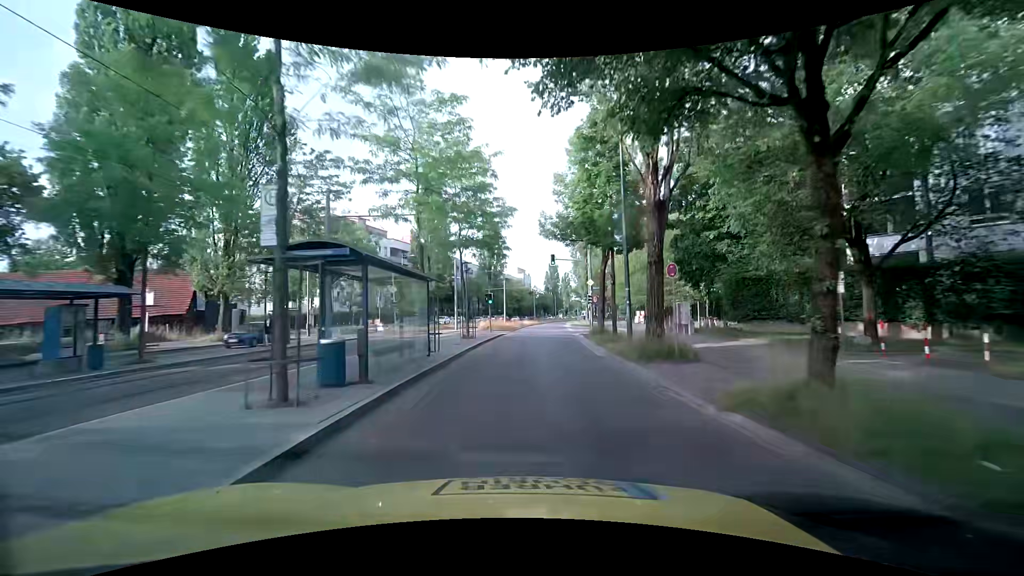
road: secondary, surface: asphalt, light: Day
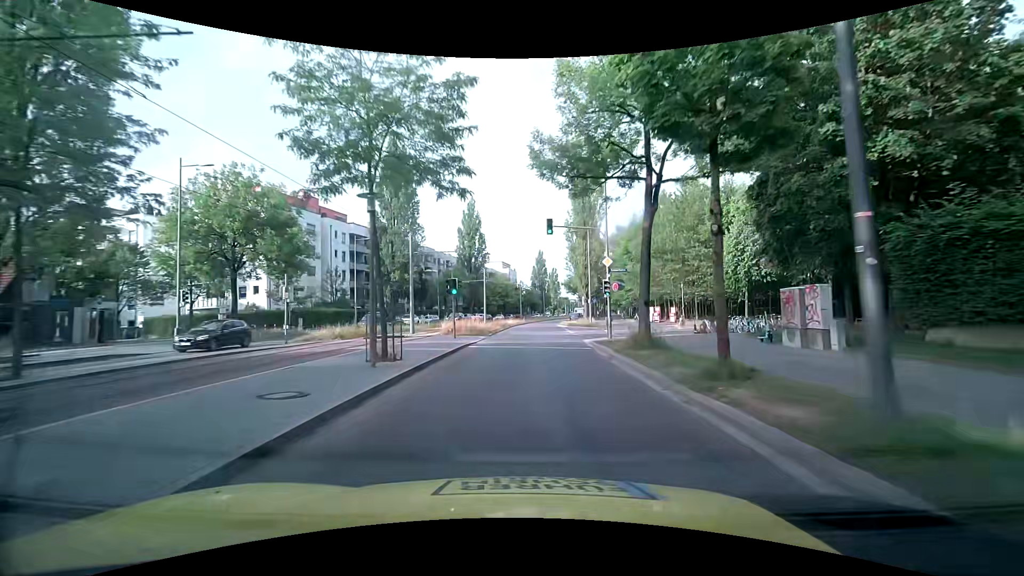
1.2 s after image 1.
(+0.4, +14.1) m; +2°
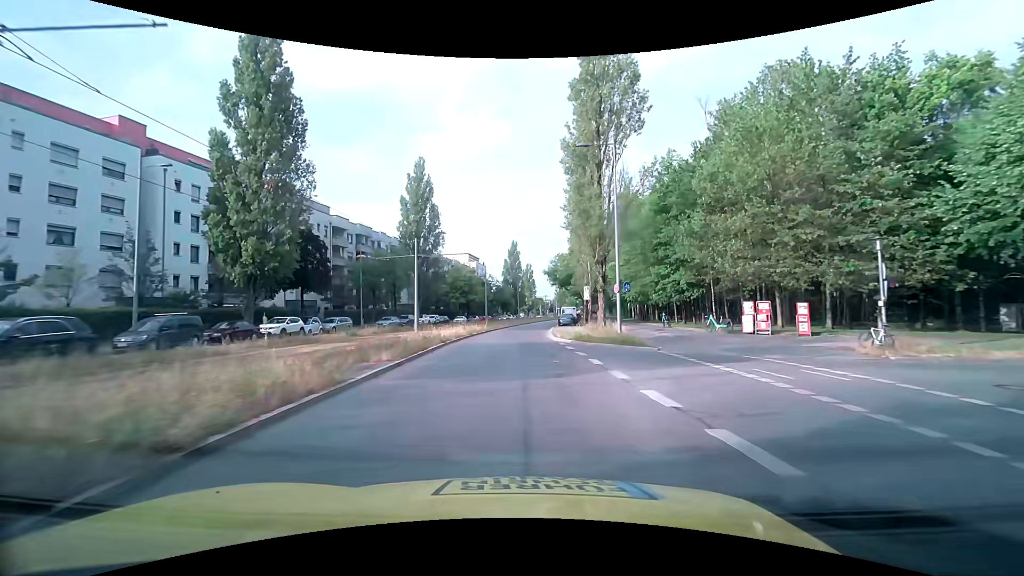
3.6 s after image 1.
(+0.8, +28.4) m; +3°
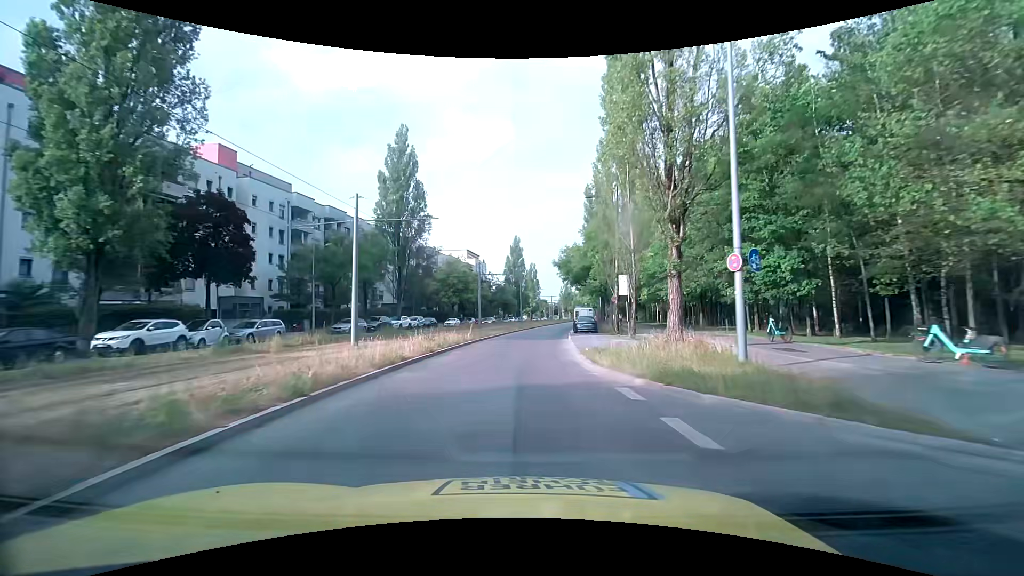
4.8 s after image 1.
(+0.1, +14.2) m; 0°
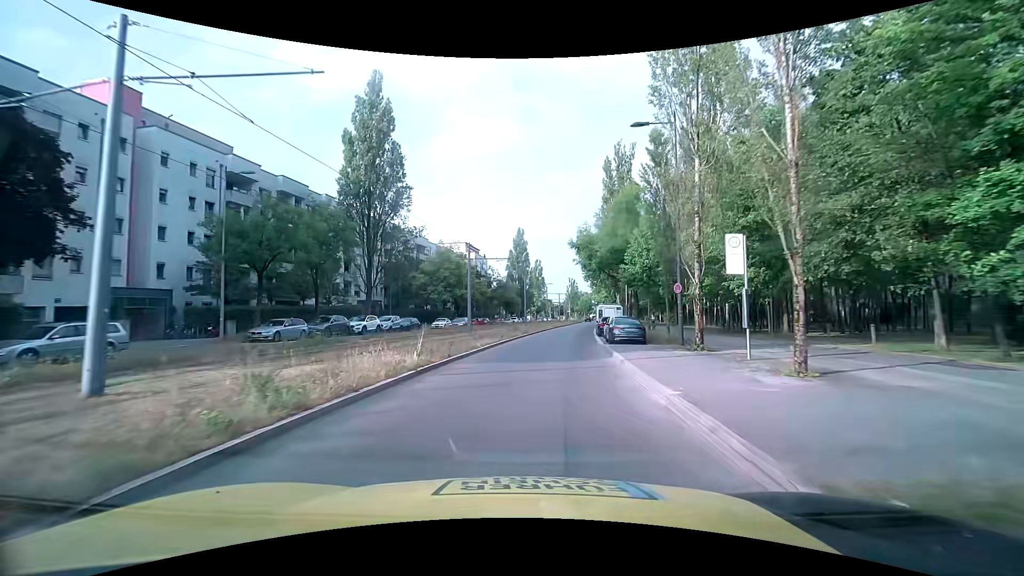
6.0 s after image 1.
(-0.2, +14.1) m; -1°
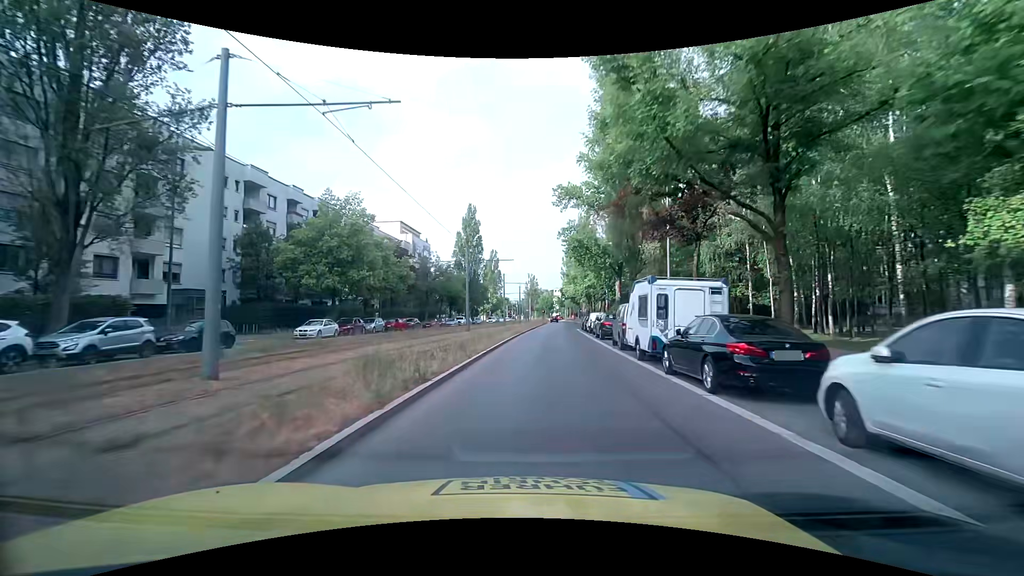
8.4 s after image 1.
(+1.0, +28.1) m; +5°
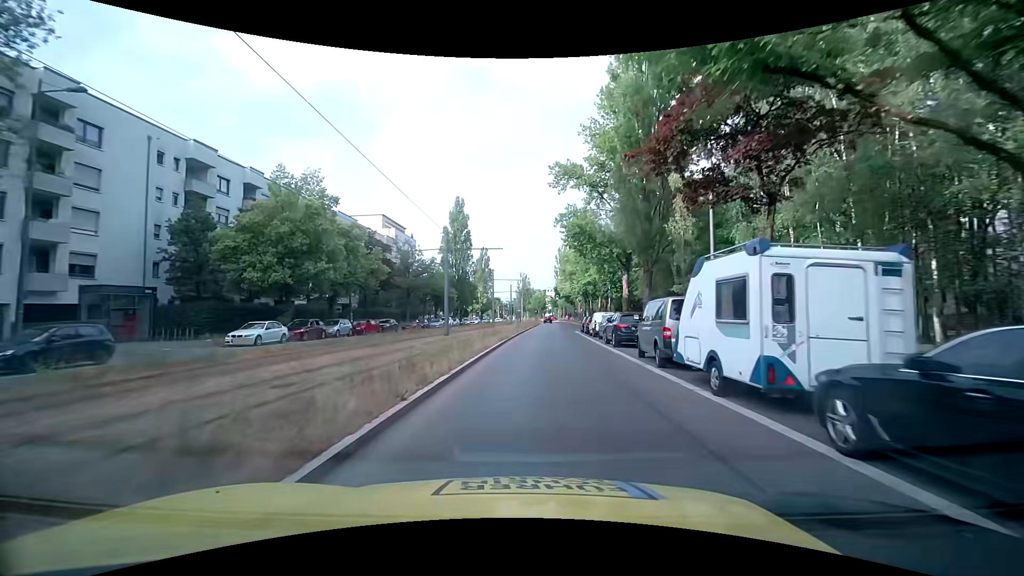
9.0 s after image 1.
(+0.1, +7.0) m; +1°
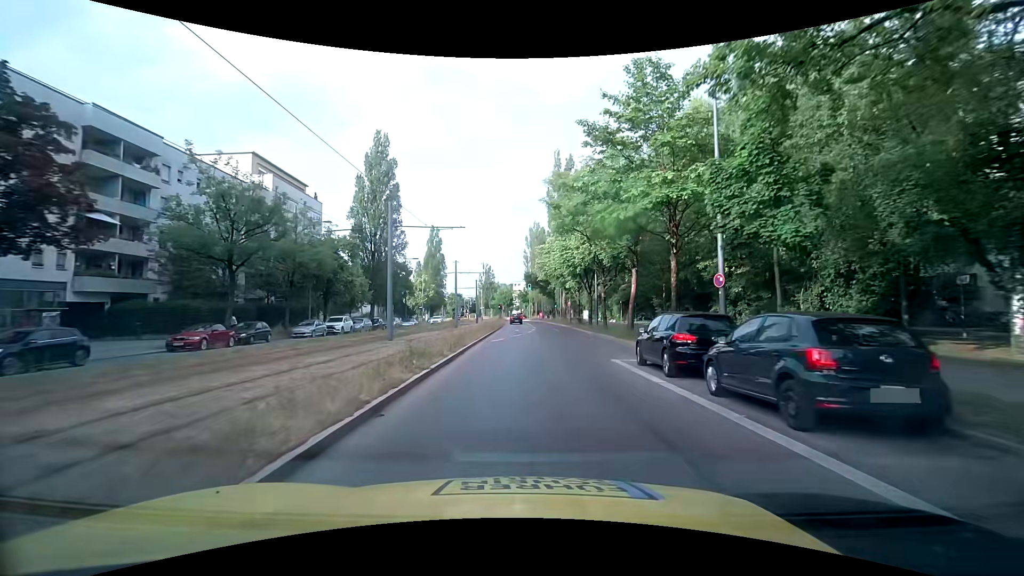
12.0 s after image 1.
(+1.5, +34.7) m; +4°
(0, +10) (0, +20) (+1, +30) (+2, +40) (+3, +50) (+3, +60) (+3, +70) (+2, +80) (+2, +90) (+1, +100) m
